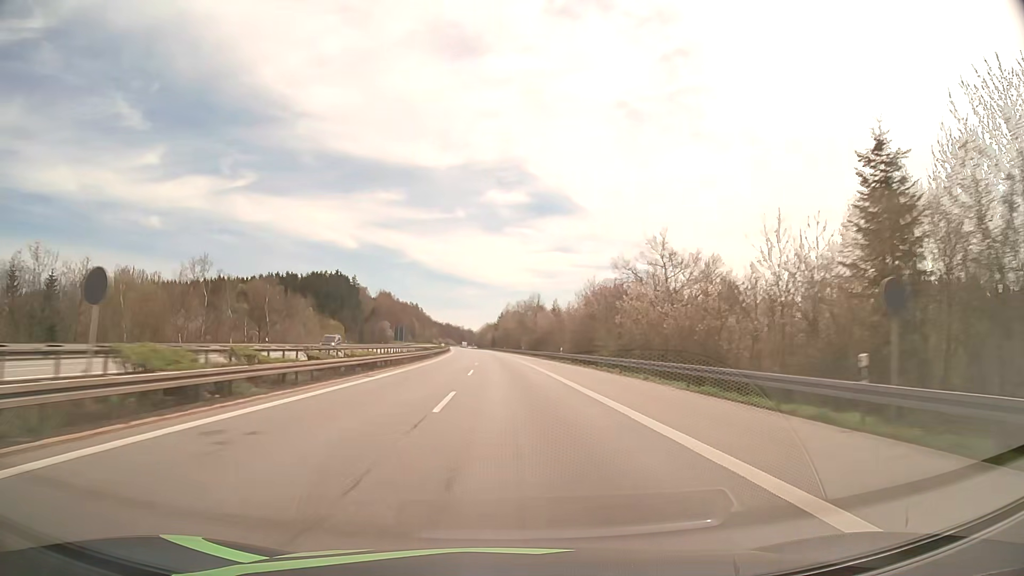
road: motorway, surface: asphalt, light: Day
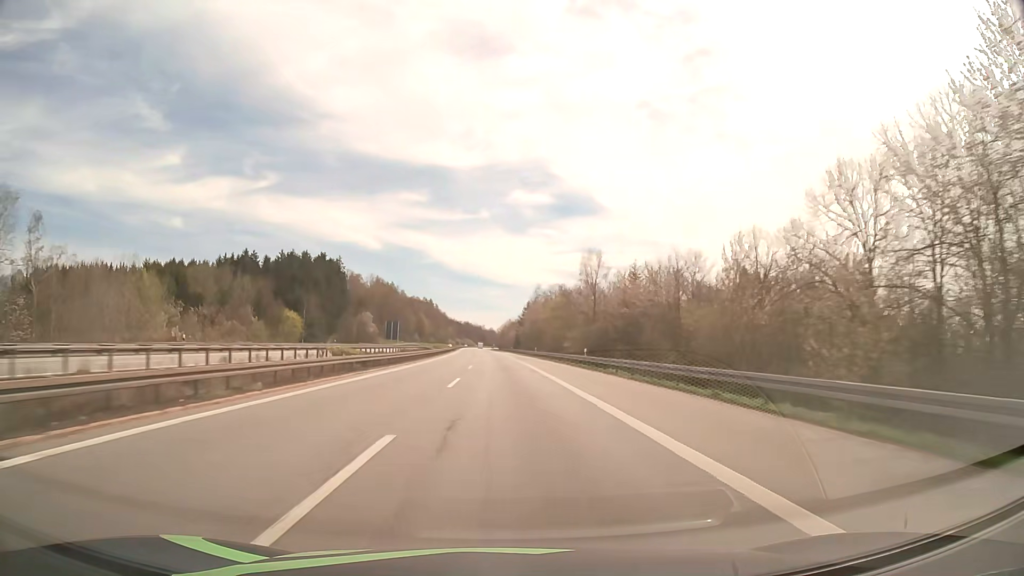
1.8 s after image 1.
(-1.0, +63.8) m; -2°
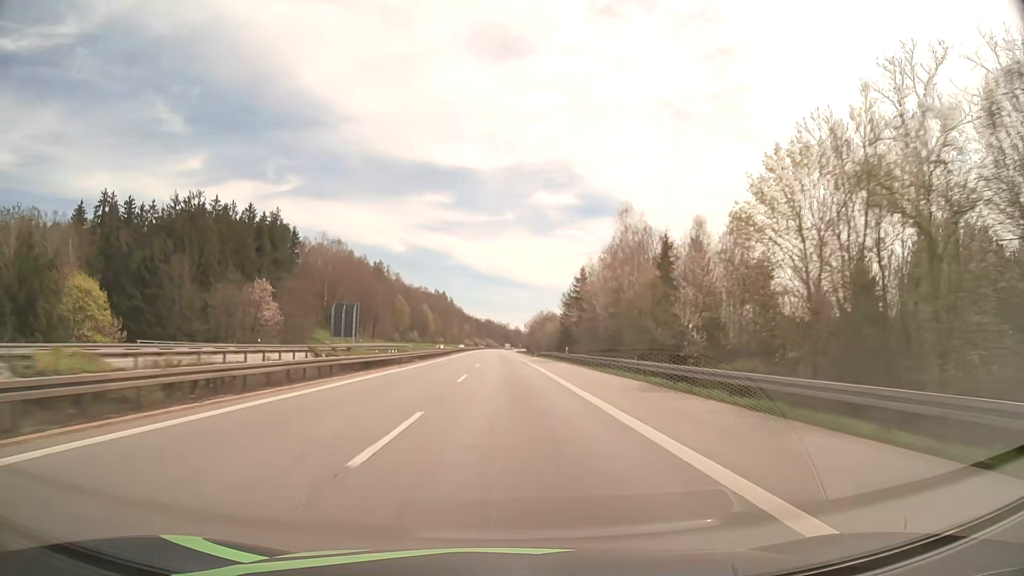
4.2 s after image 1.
(-1.9, +85.3) m; -2°
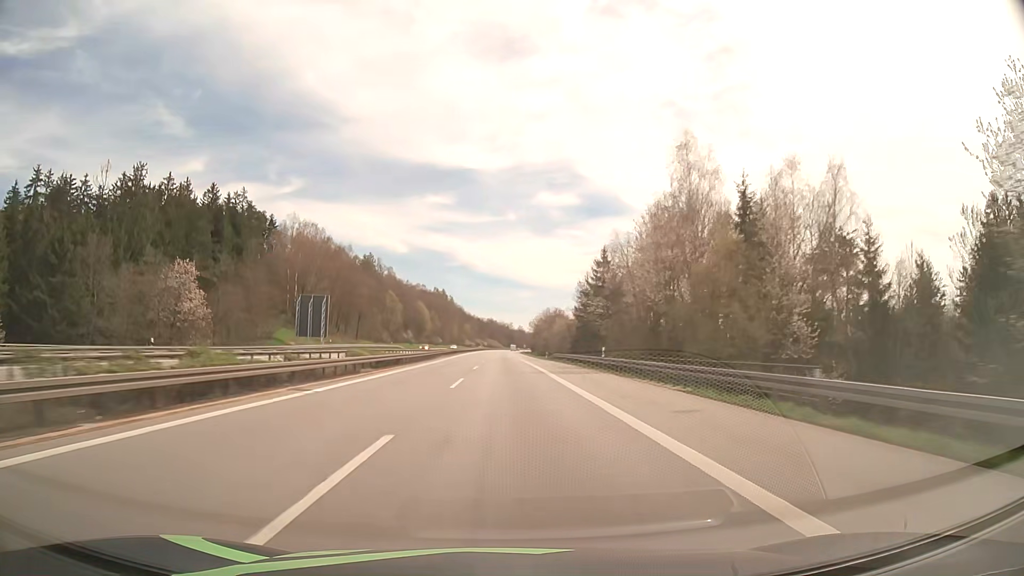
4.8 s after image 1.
(-0.1, +21.4) m; 0°
(0, +10) (0, +20) (0, +30) (0, +40) (0, +50) (0, +60) (0, +70) (0, +80) (-1, +90) (-1, +100) m
